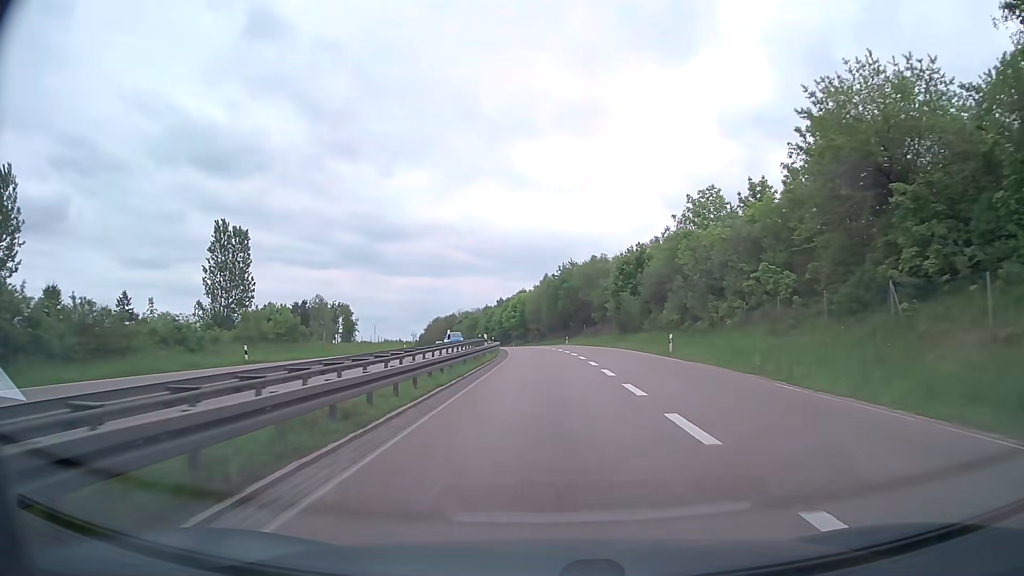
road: trunk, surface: asphalt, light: Day
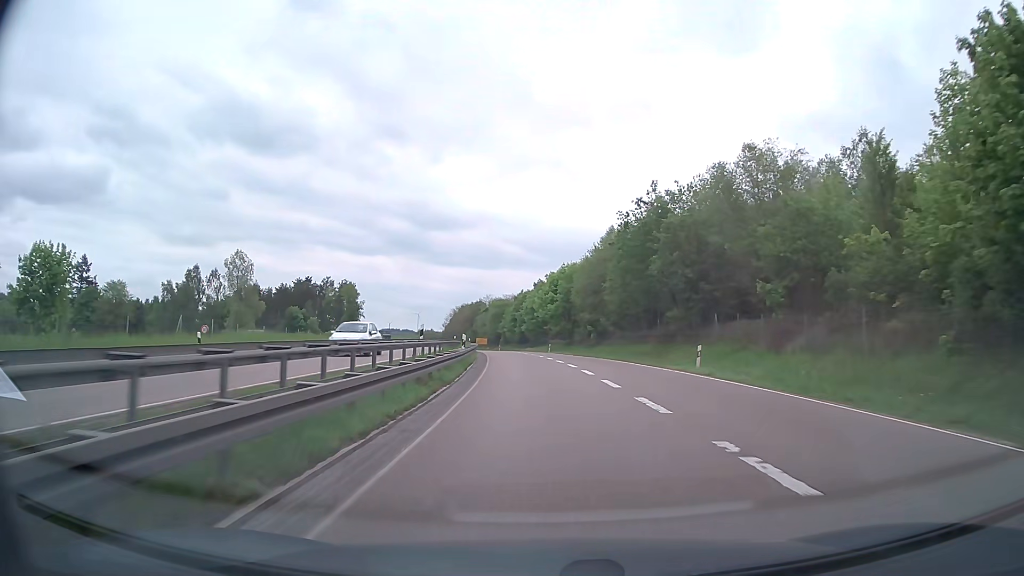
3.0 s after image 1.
(-1.2, +56.4) m; -4°
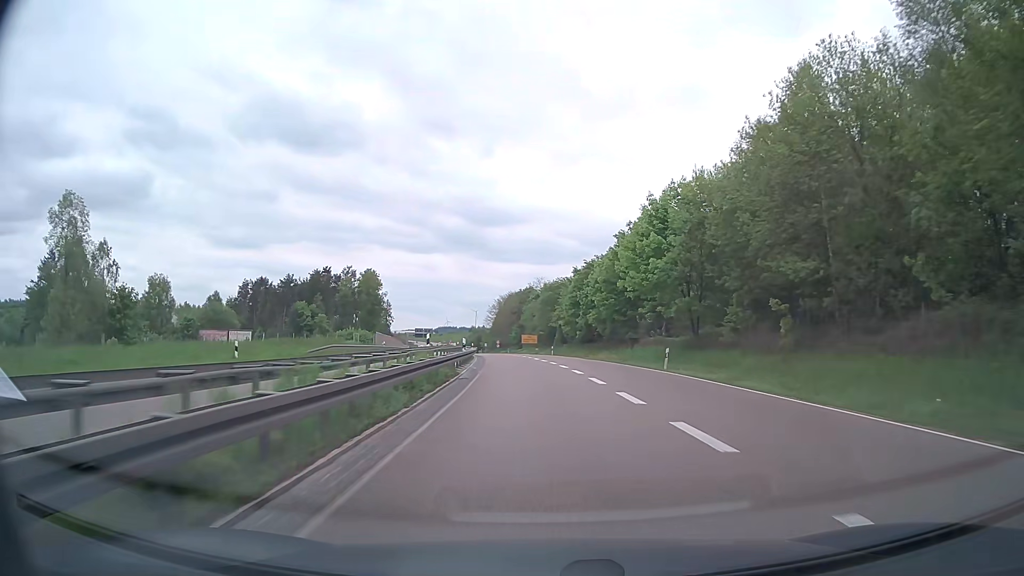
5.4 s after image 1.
(-1.9, +45.3) m; -5°
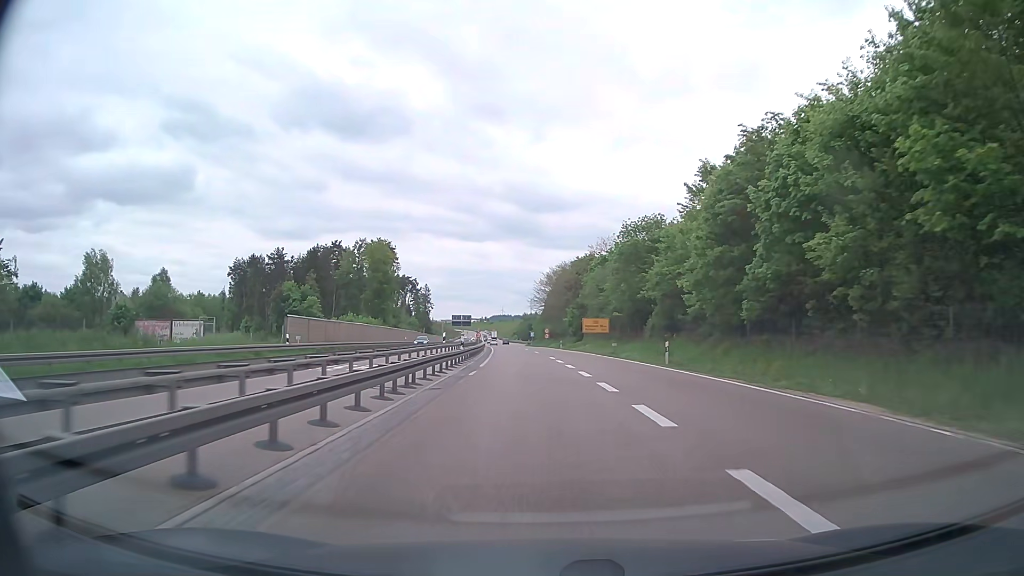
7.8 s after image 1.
(-1.8, +46.2) m; -5°
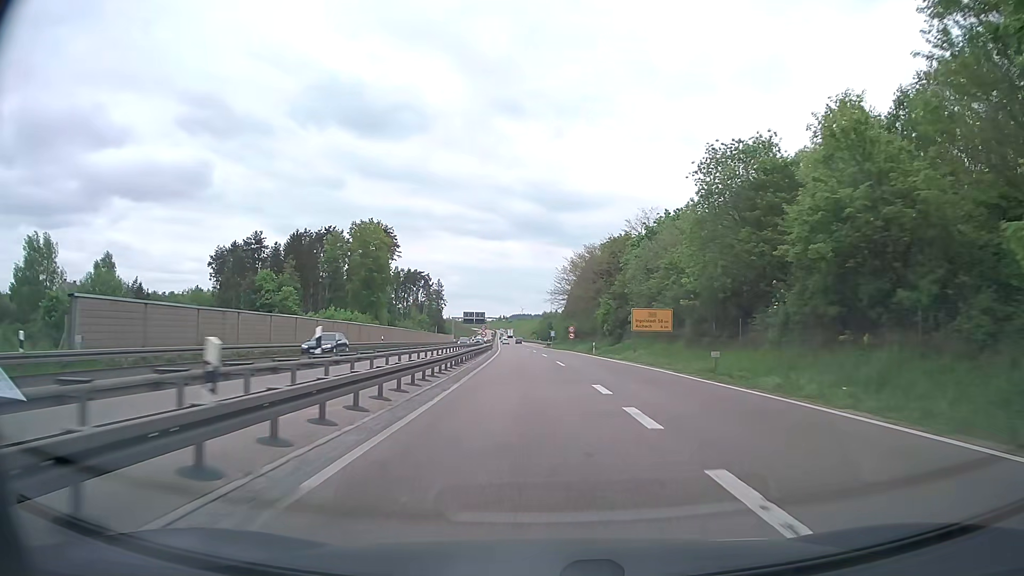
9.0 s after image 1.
(-0.4, +23.9) m; -2°
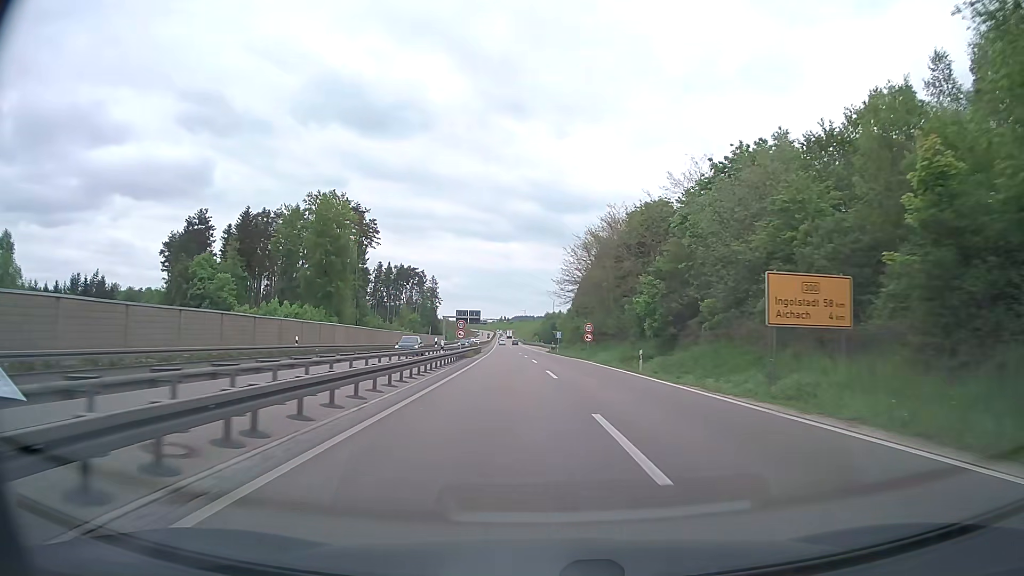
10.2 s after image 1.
(-0.1, +25.6) m; 0°
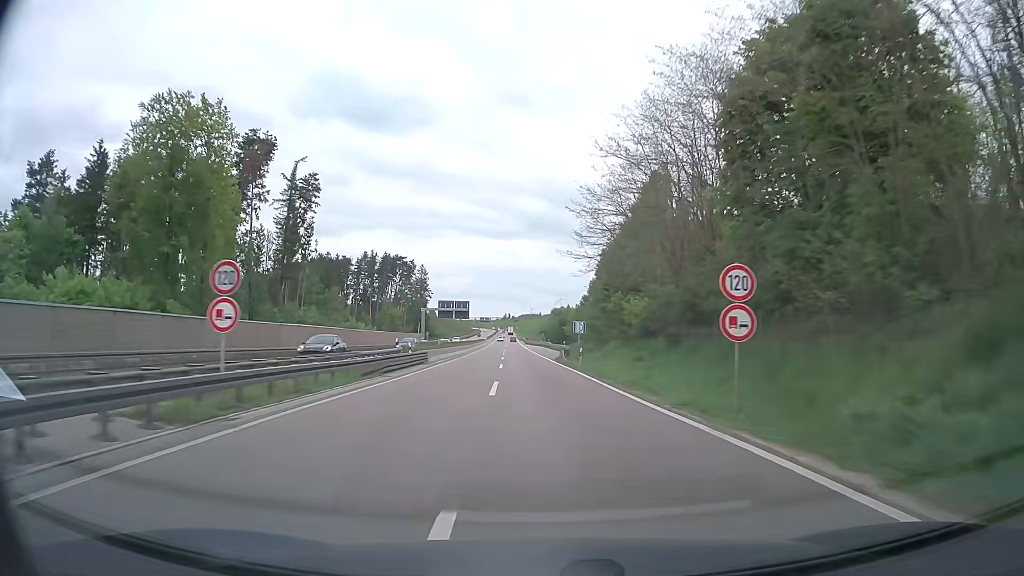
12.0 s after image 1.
(+0.2, +43.7) m; 0°
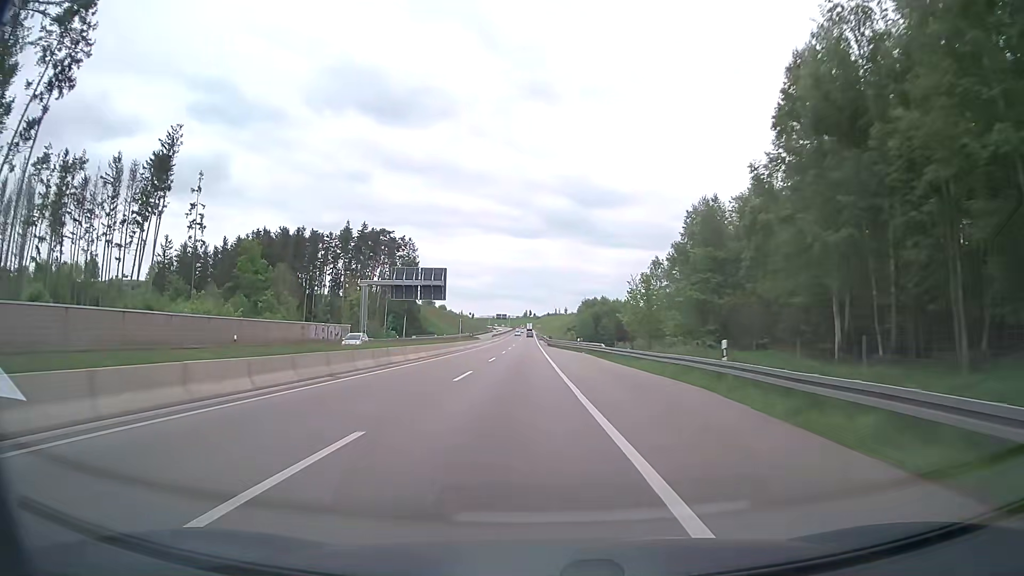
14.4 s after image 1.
(-1.6, +68.6) m; -2°
(0, +10) (0, +20) (0, +30) (0, +40) (-1, +50) (-1, +60) (-1, +70) (-1, +80) (-2, +90) (-2, +100) m
